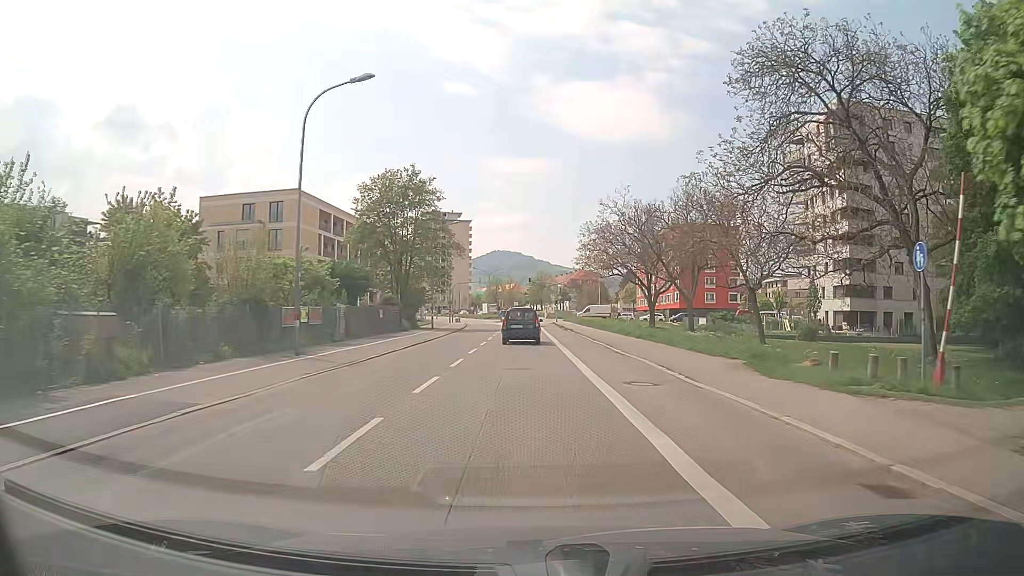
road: secondary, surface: asphalt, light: Day
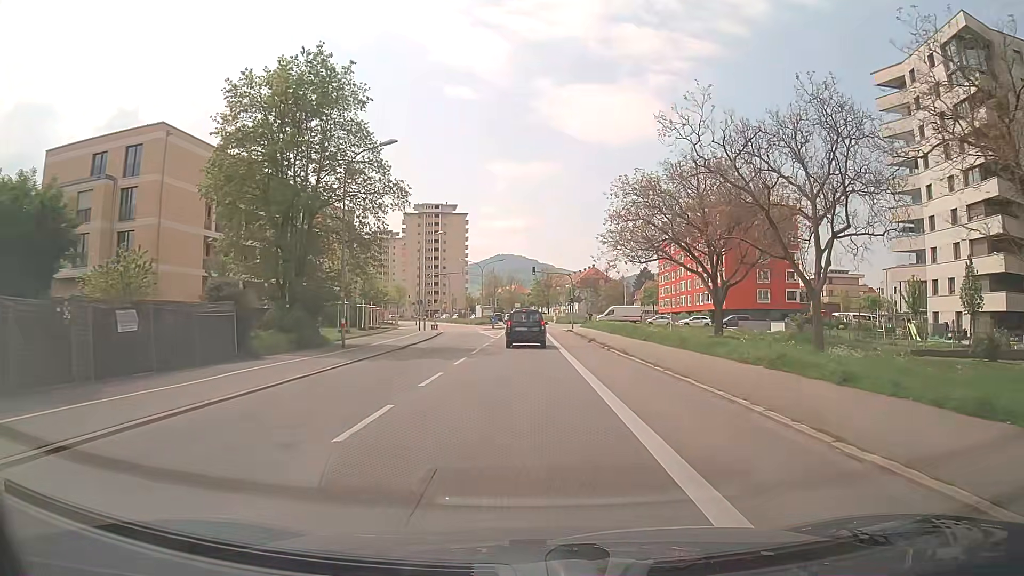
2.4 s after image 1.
(+0.2, +28.5) m; 0°
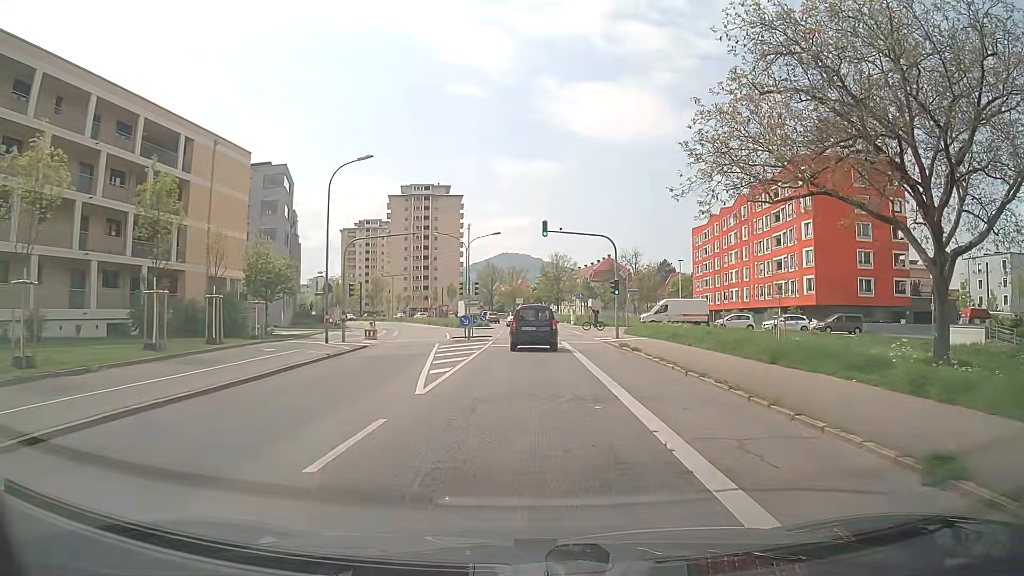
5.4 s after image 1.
(-0.1, +31.5) m; 0°
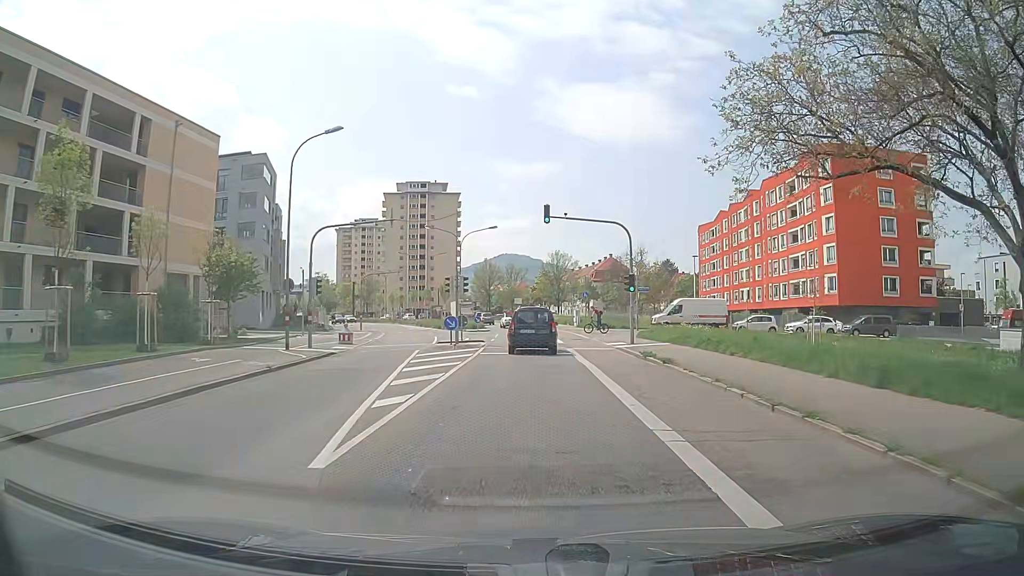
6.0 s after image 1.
(0.0, +5.7) m; 0°
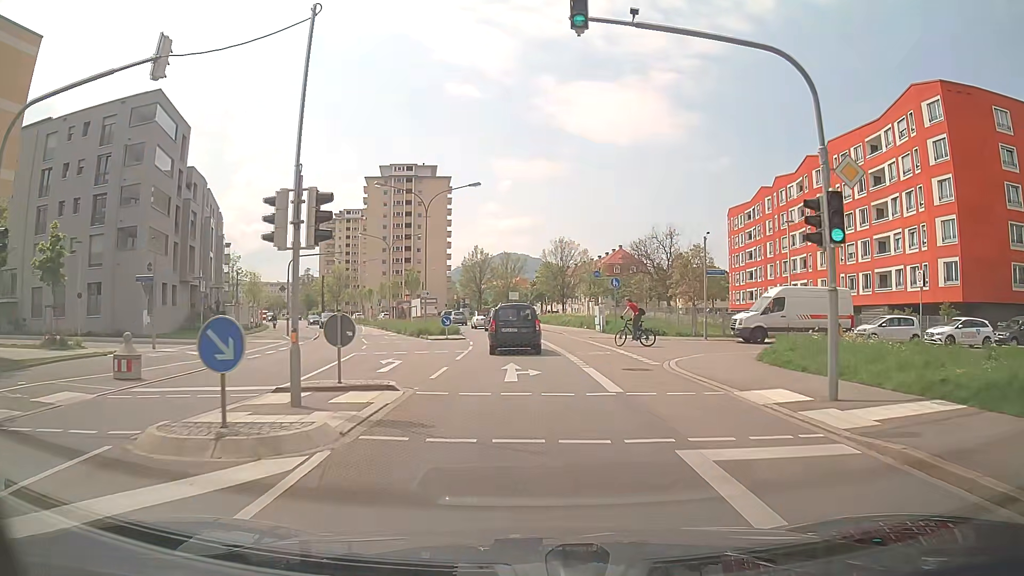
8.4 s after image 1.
(-0.1, +21.1) m; 0°
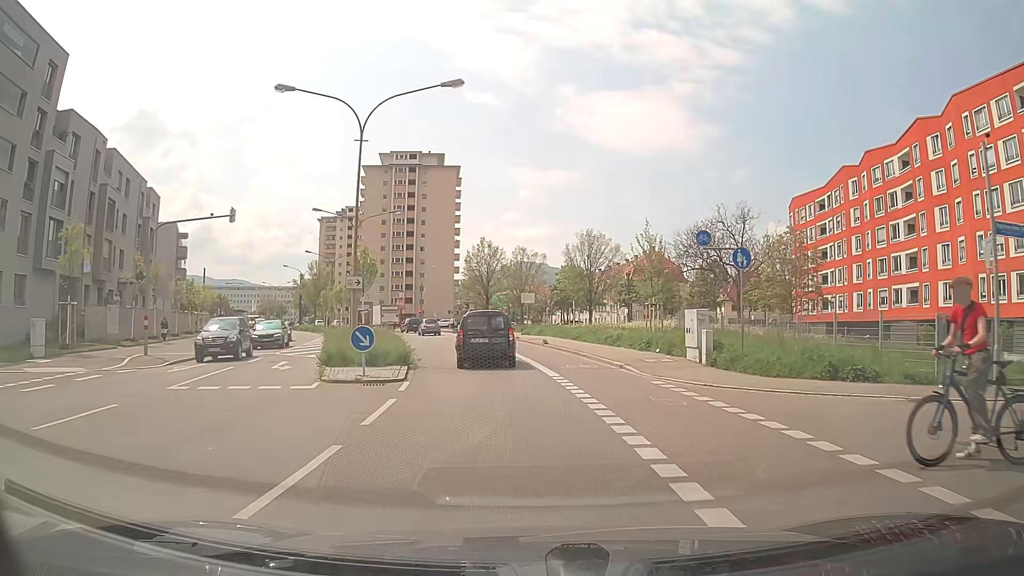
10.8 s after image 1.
(-0.2, +21.1) m; -1°
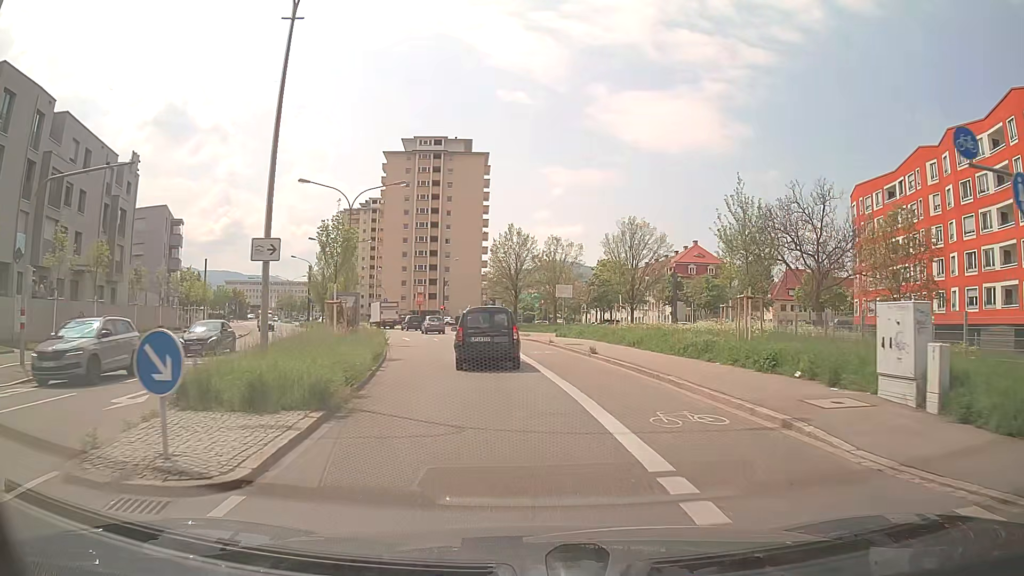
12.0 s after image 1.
(-0.3, +10.3) m; -3°
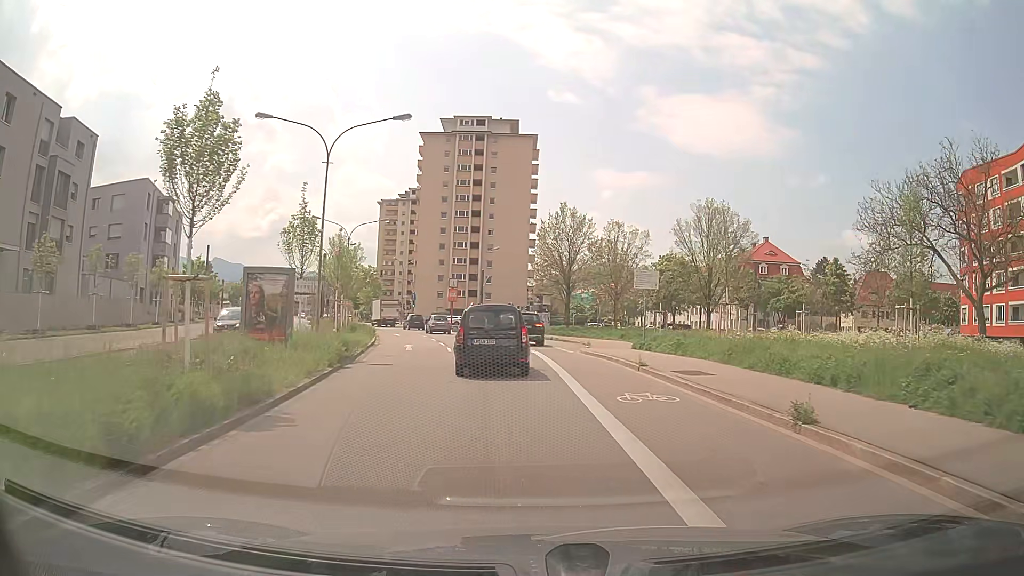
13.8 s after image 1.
(-0.6, +14.2) m; -4°
